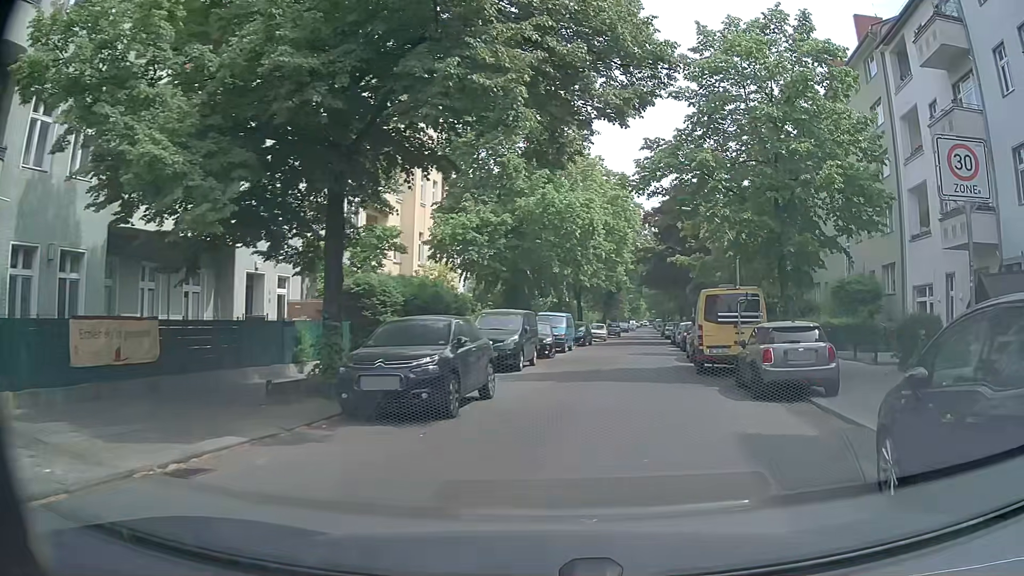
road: residential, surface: asphalt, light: Day
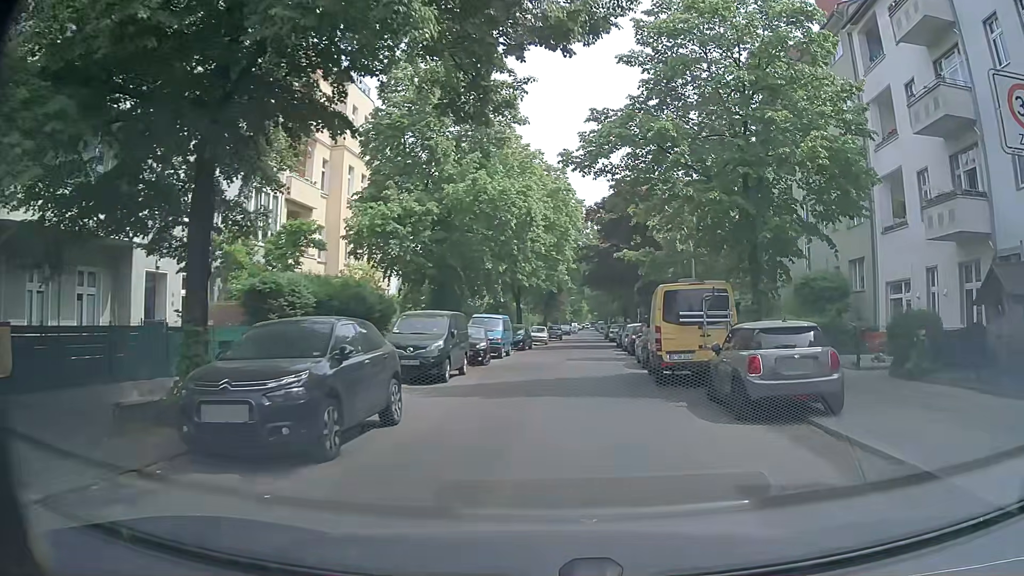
(+0.1, +3.0) m; +4°
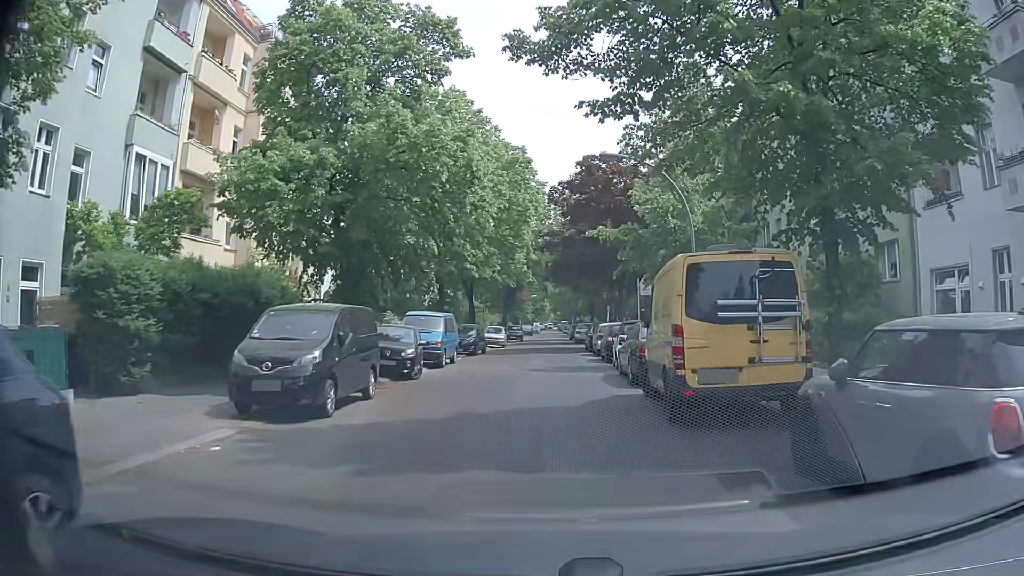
(+0.3, +6.7) m; +2°
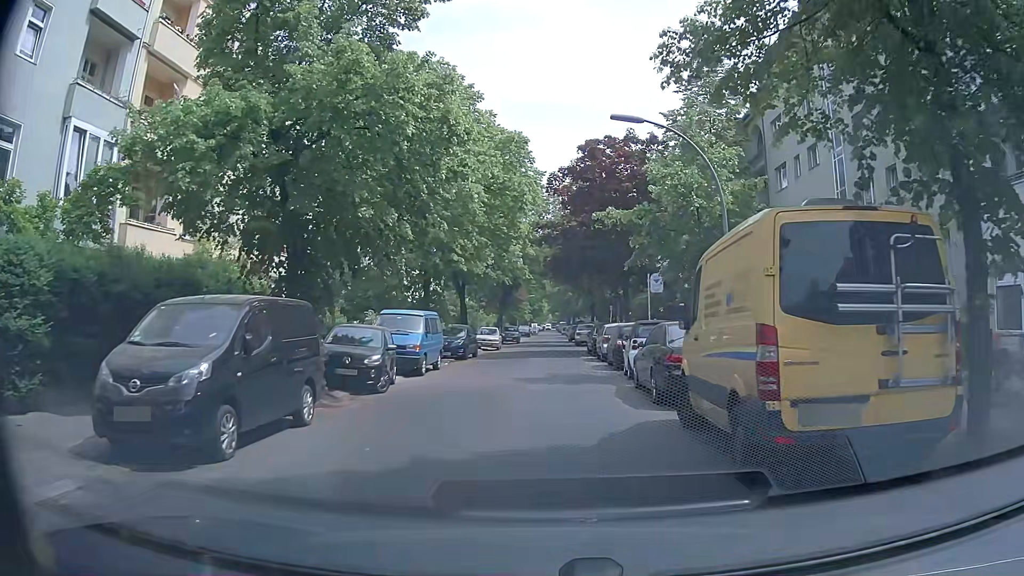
(0.0, +3.7) m; +1°
